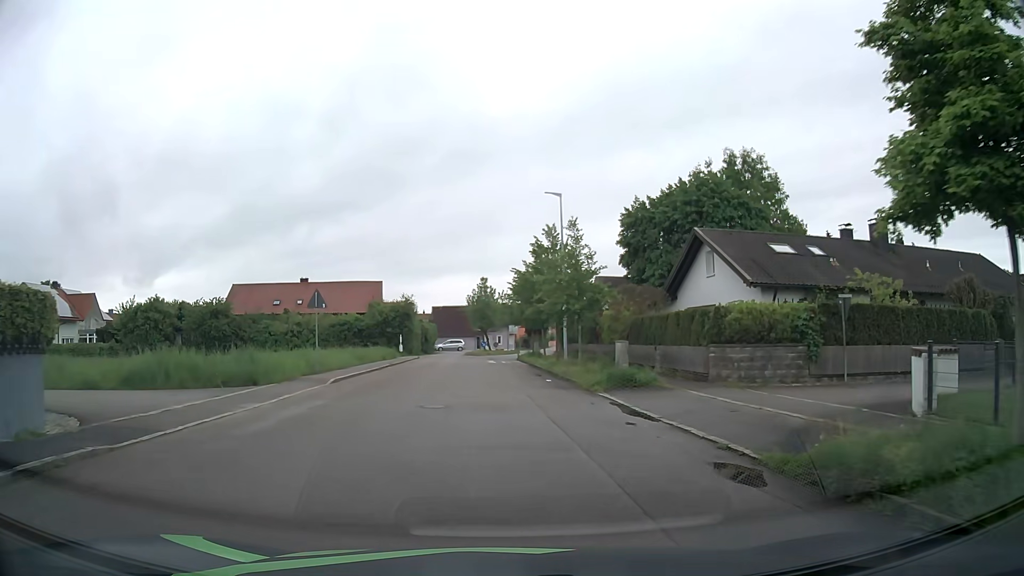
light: Day
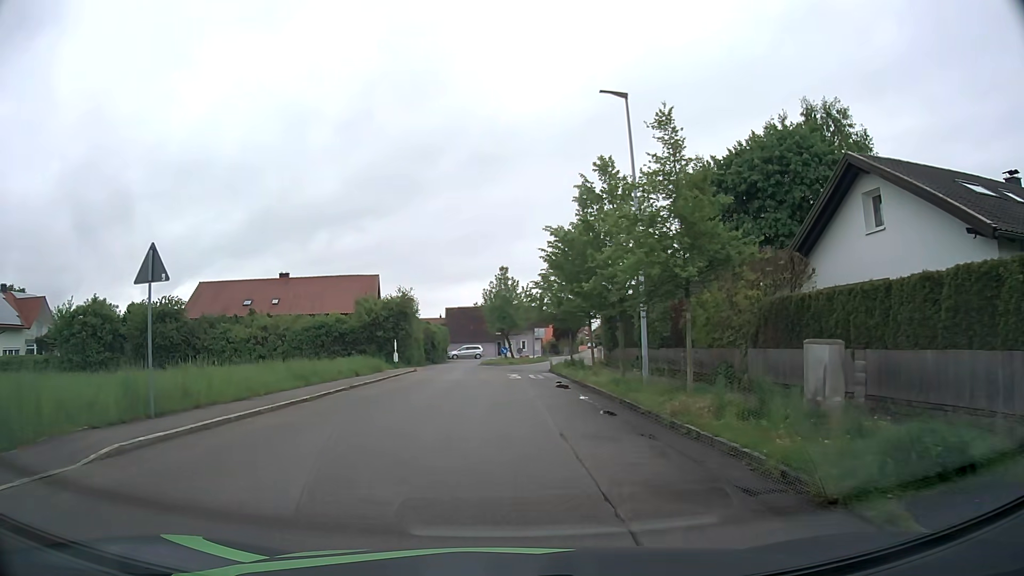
(-0.2, +13.8) m; -2°
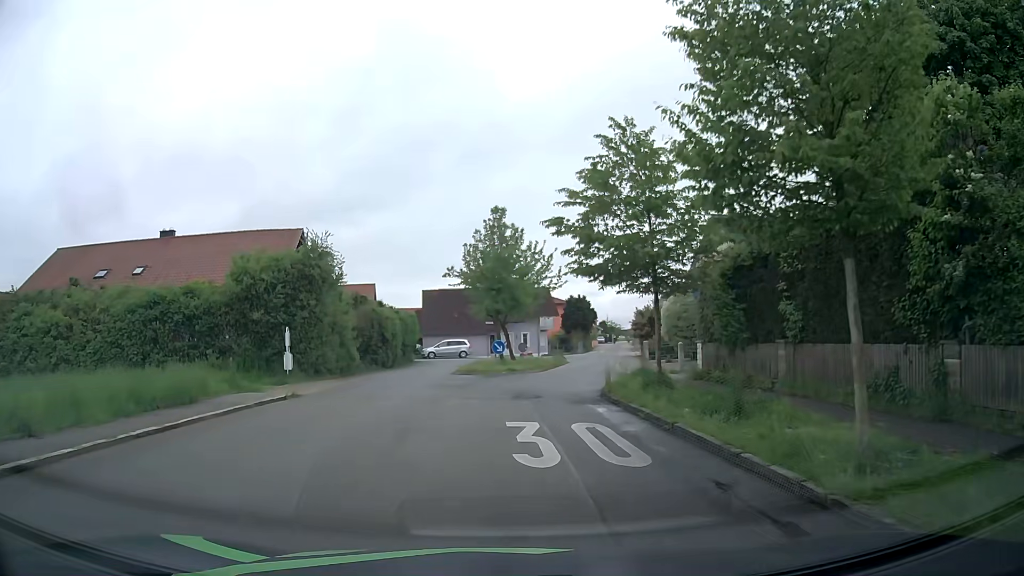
(0.0, +21.5) m; 0°
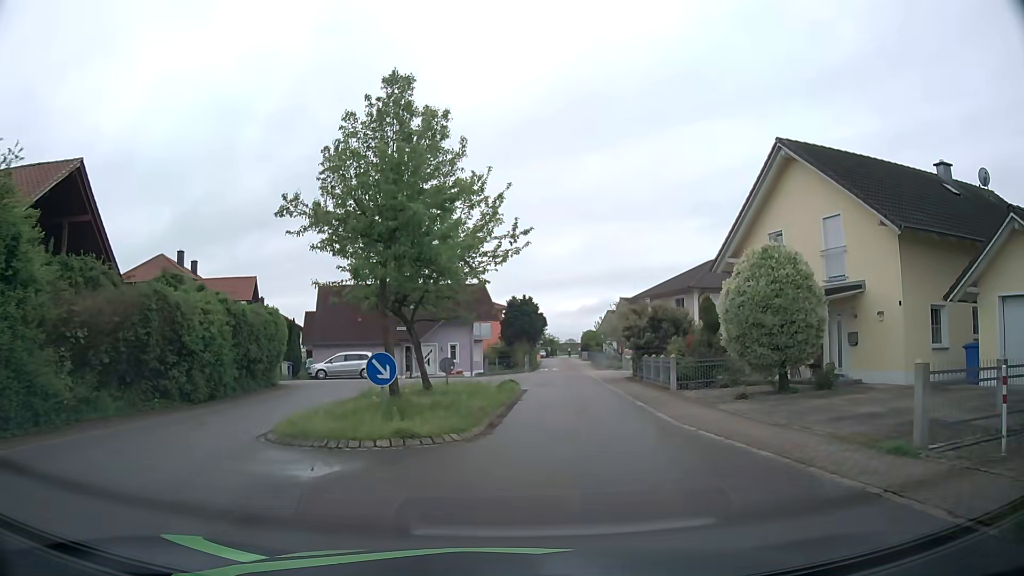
(+0.4, +16.9) m; +4°
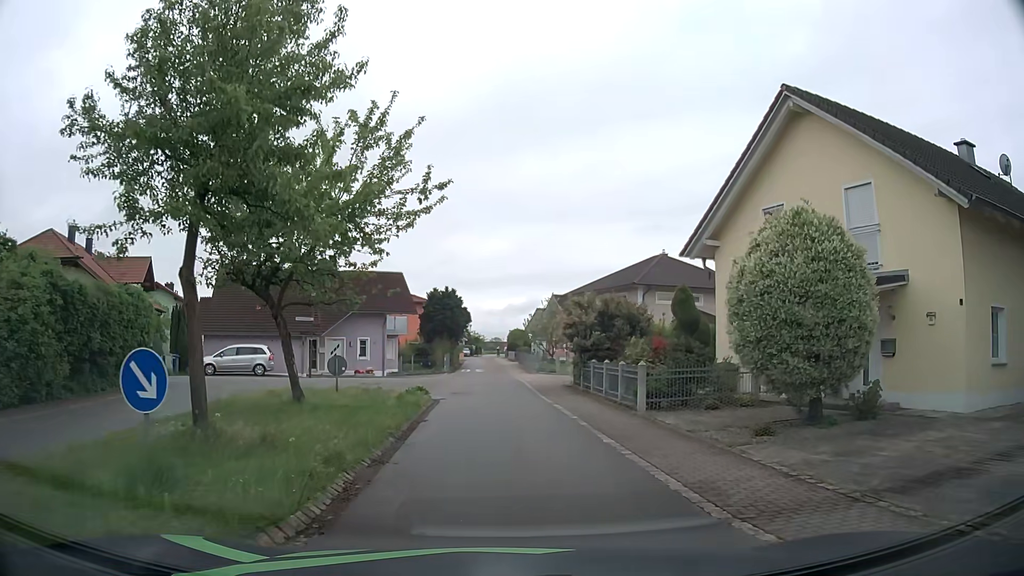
(+0.5, +5.9) m; +7°
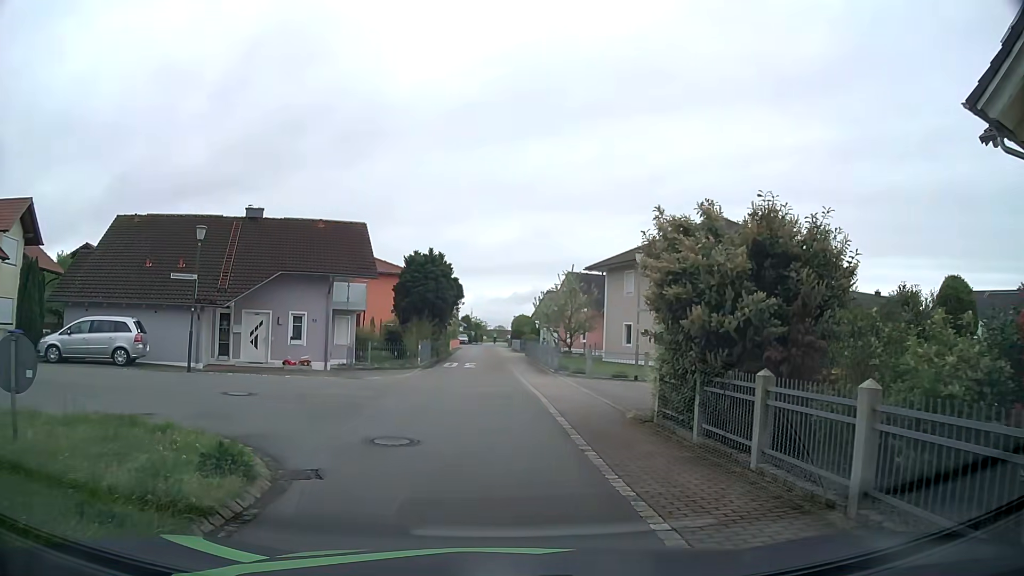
(+0.2, +13.9) m; 0°
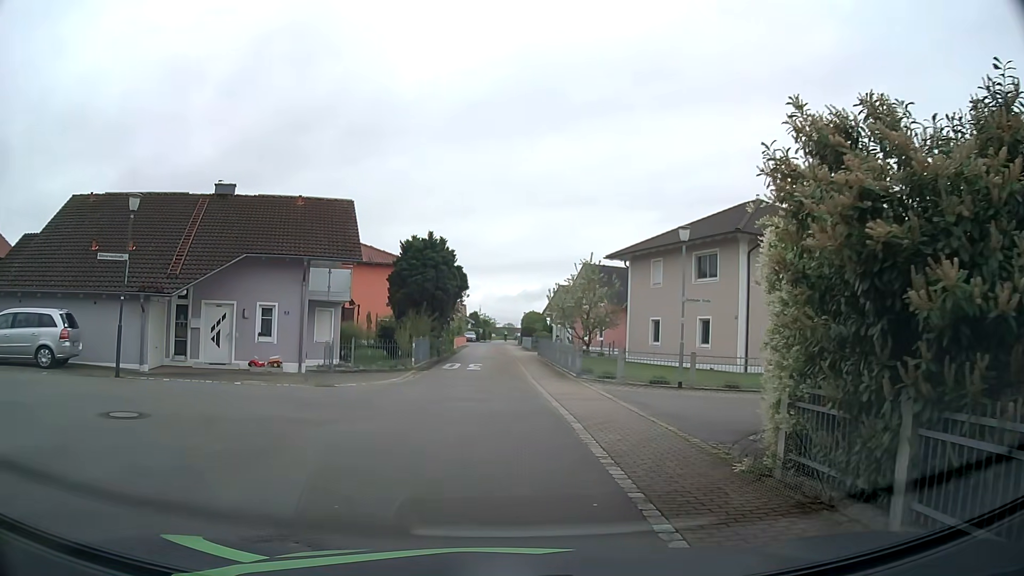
(0.0, +4.9) m; -1°
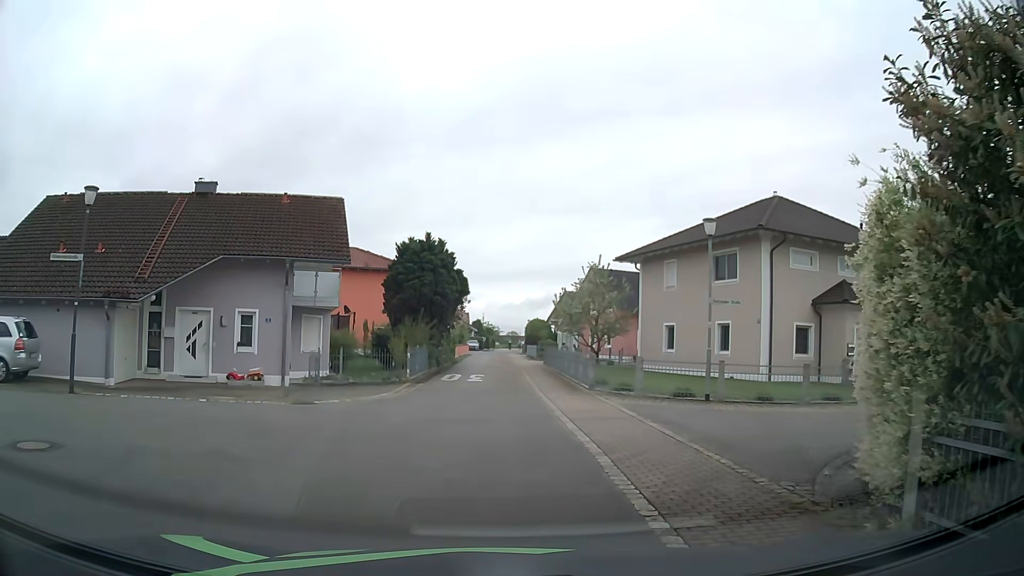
(0.0, +2.3) m; +1°
(0, +10) (0, +20) (-1, +30) (-1, +40) (-1, +50) (-2, +60) (-2, +70) (-2, +80) (-1, +90) (-1, +100) m
